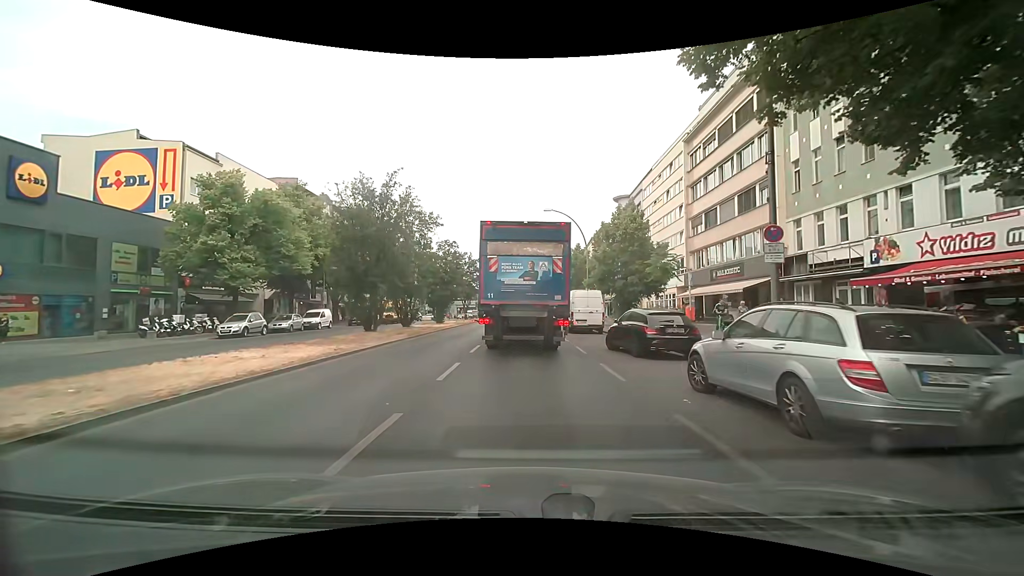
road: primary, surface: asphalt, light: Day
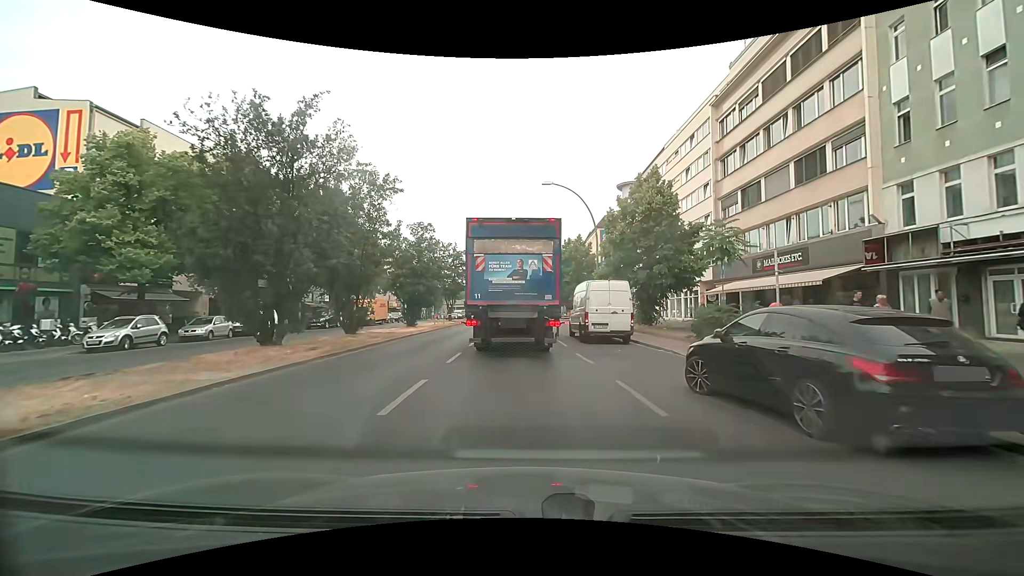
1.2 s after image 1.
(0.0, +9.1) m; +1°
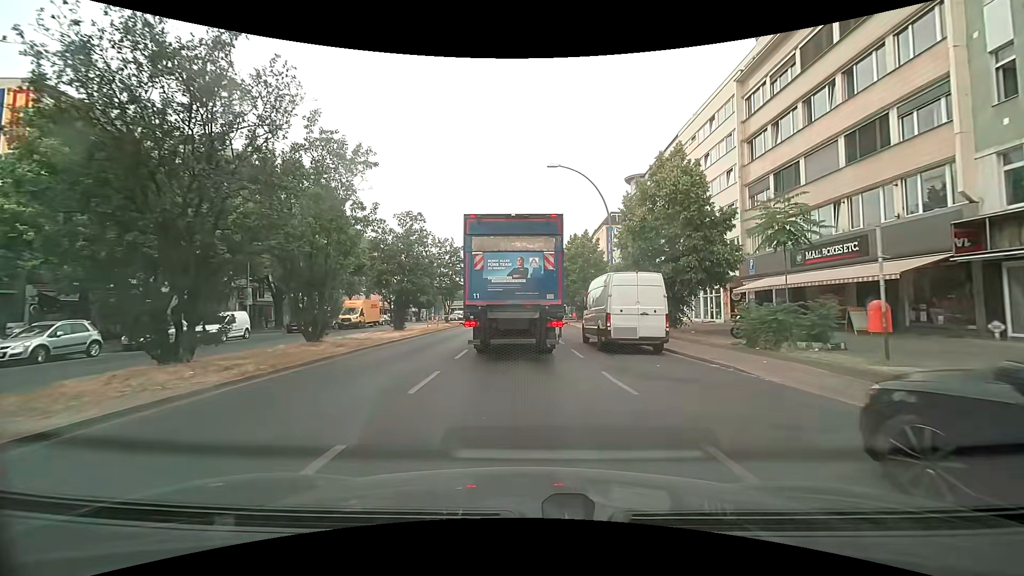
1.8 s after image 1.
(0.0, +4.4) m; -1°
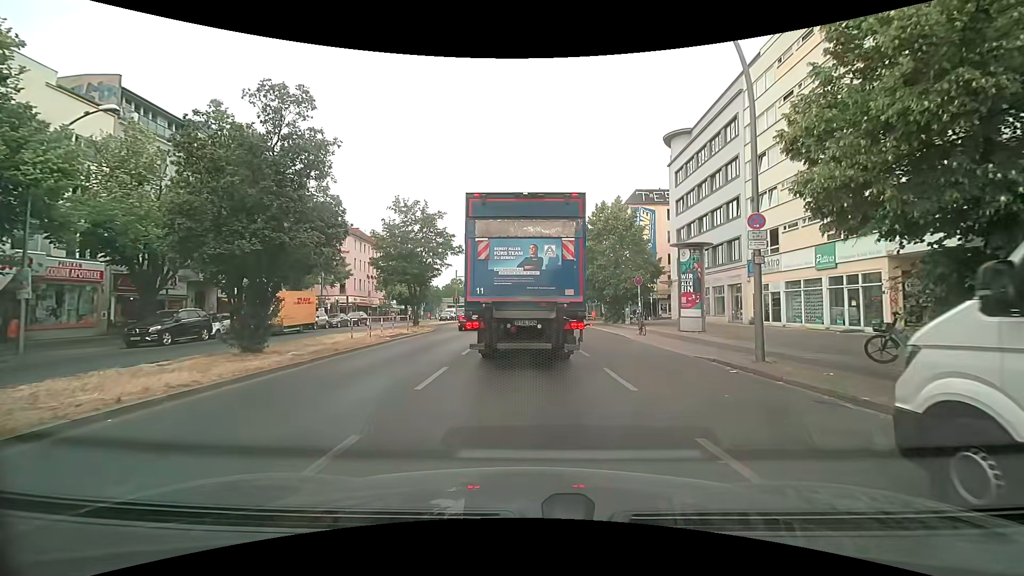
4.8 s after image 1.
(0.0, +17.4) m; +1°
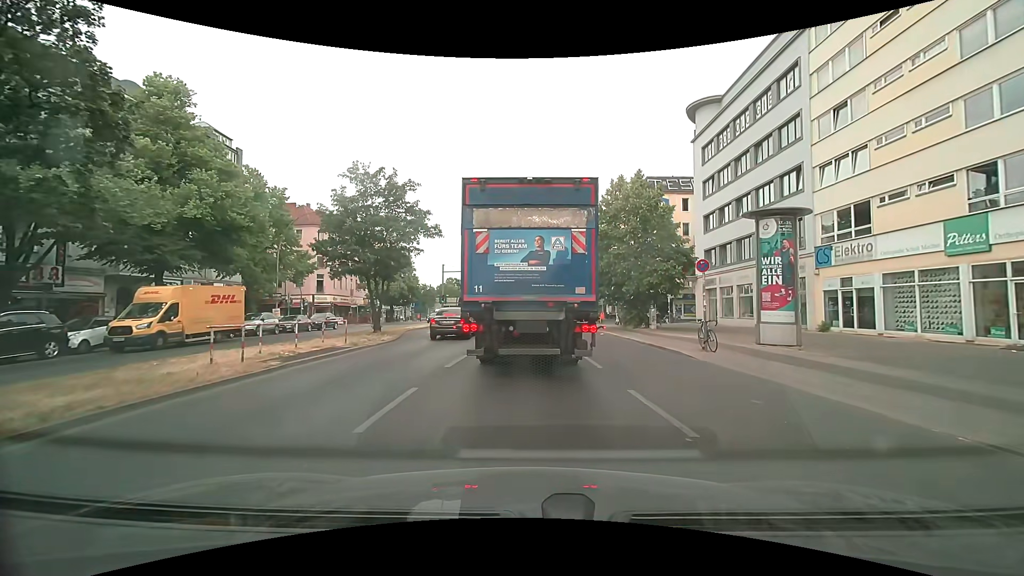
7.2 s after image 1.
(-0.1, +8.7) m; 0°
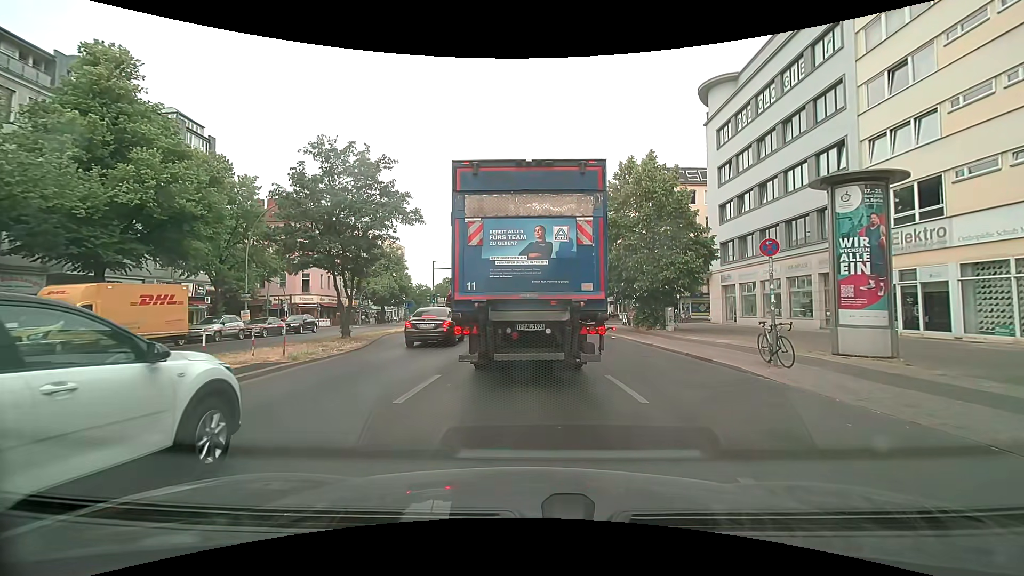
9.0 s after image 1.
(0.0, +4.2) m; -1°
